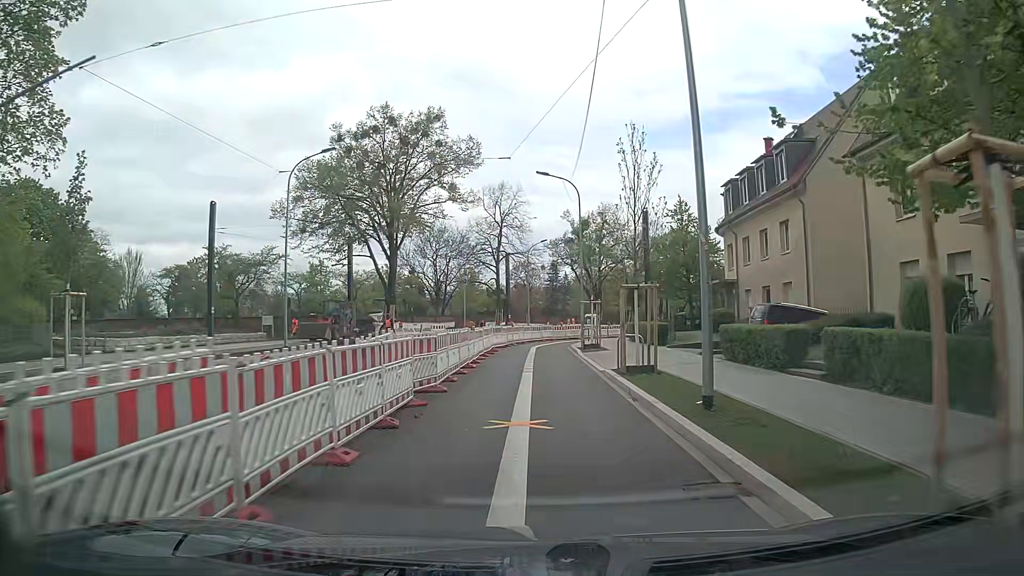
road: secondary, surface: asphalt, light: Day
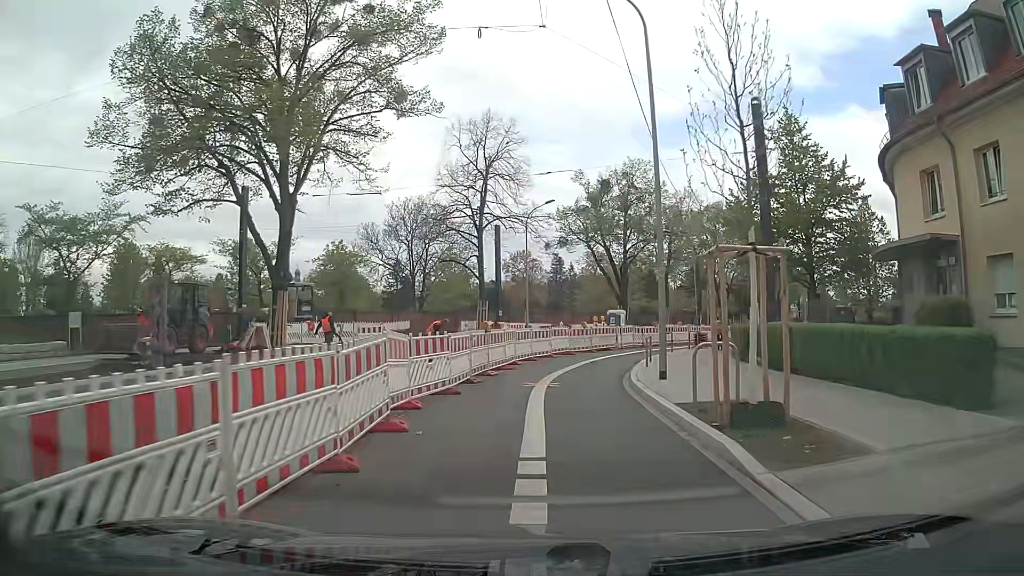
(-0.1, +21.9) m; -1°
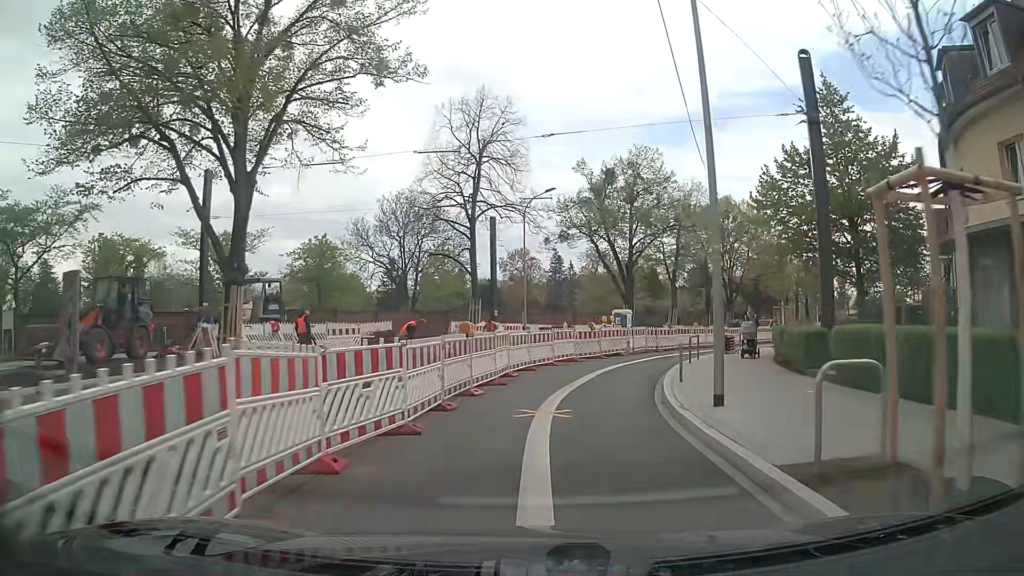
(0.0, +4.4) m; 0°
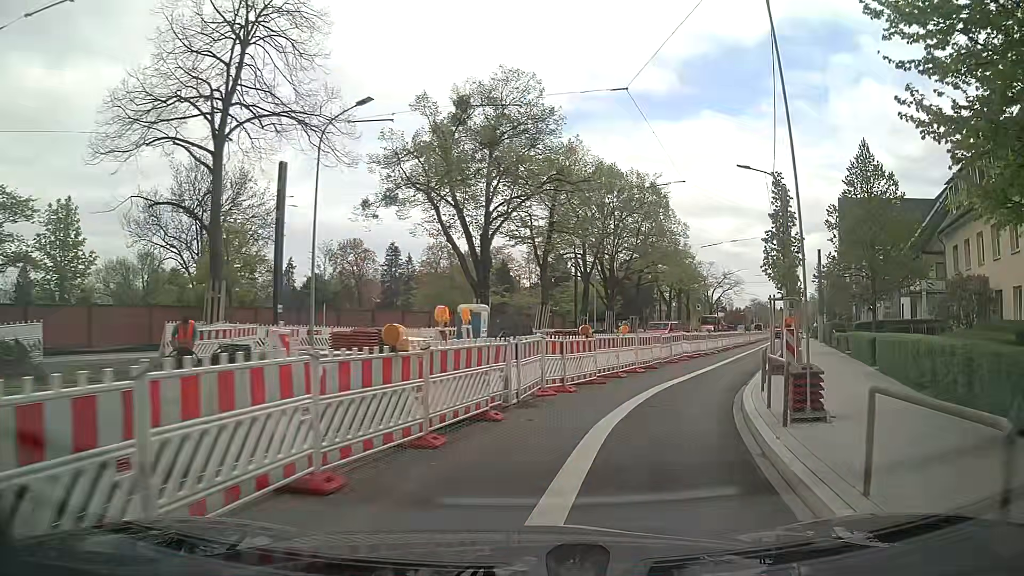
(+1.6, +17.3) m; +14°
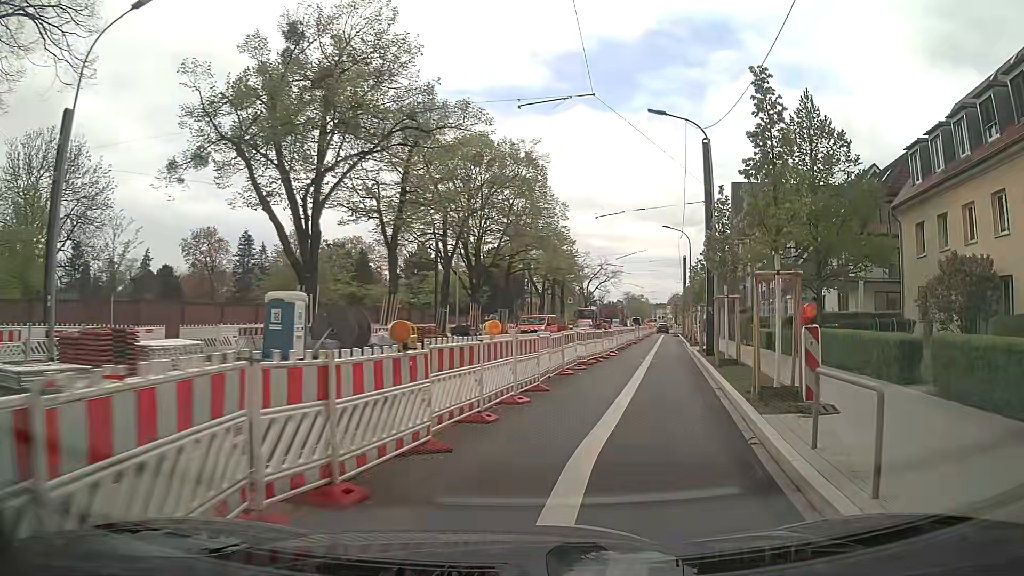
(+0.7, +8.6) m; +11°
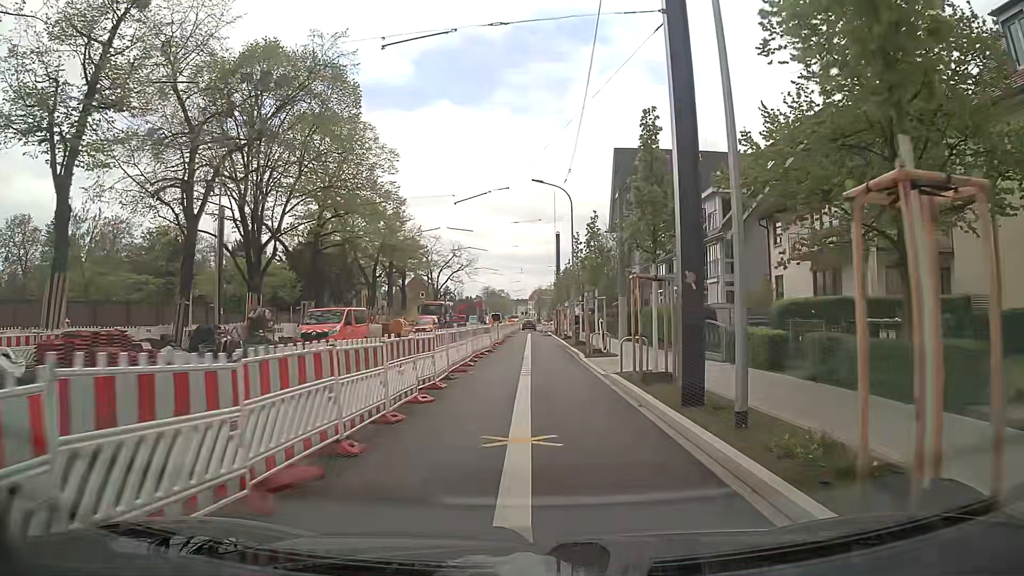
(+2.4, +17.0) m; +12°
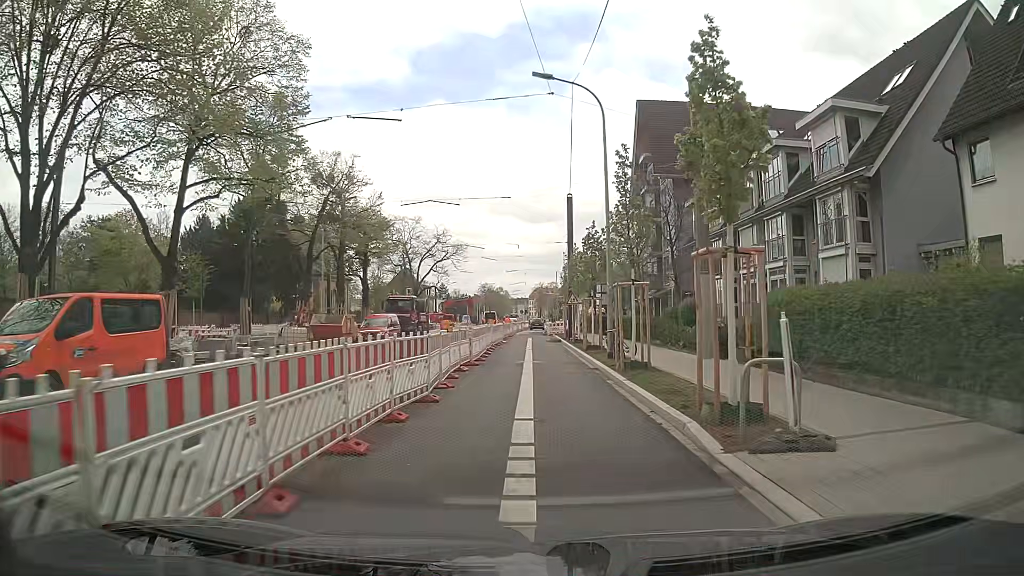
(-0.1, +17.3) m; -1°
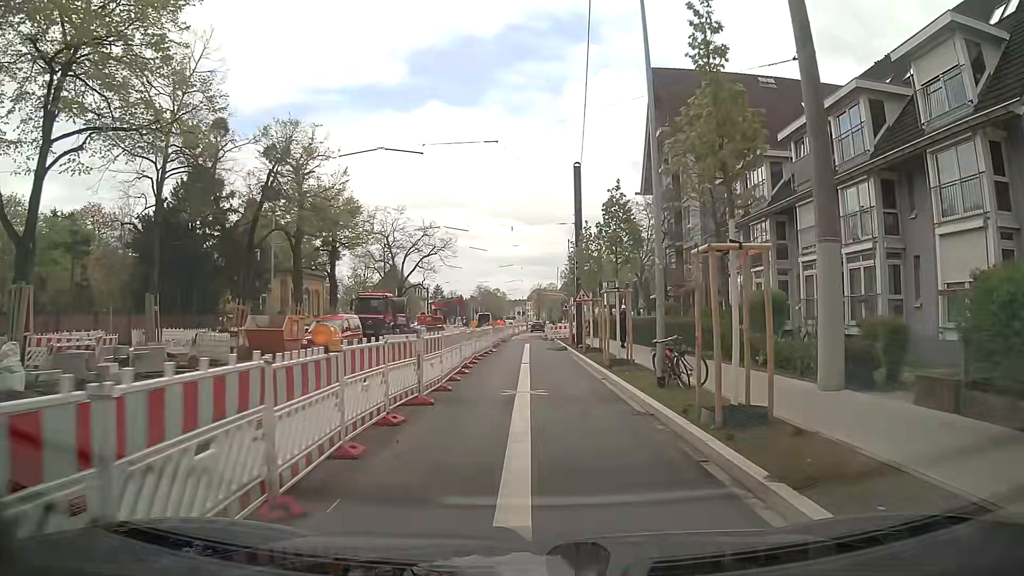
(+0.1, +8.7) m; +1°
